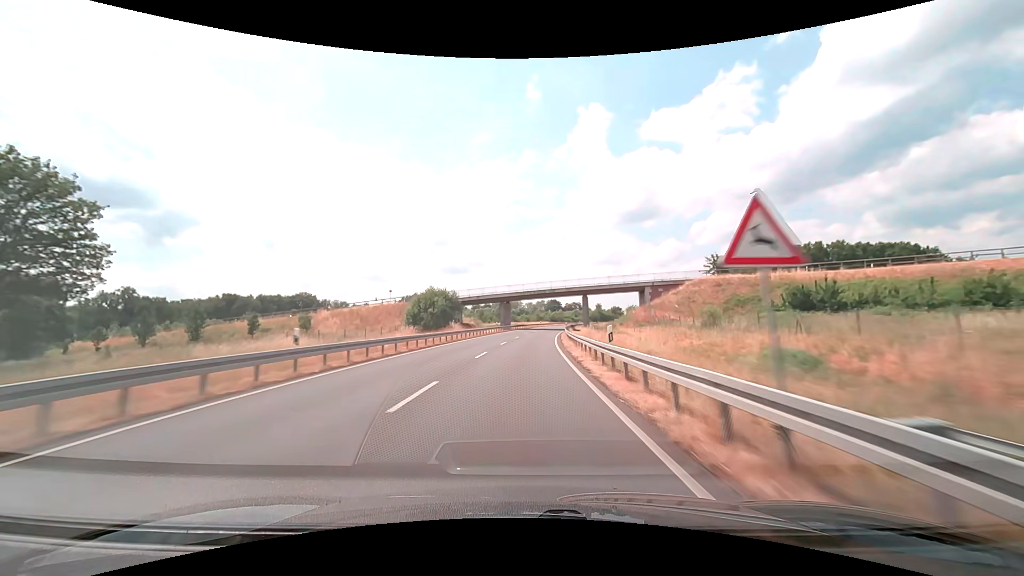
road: secondary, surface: asphalt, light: Day
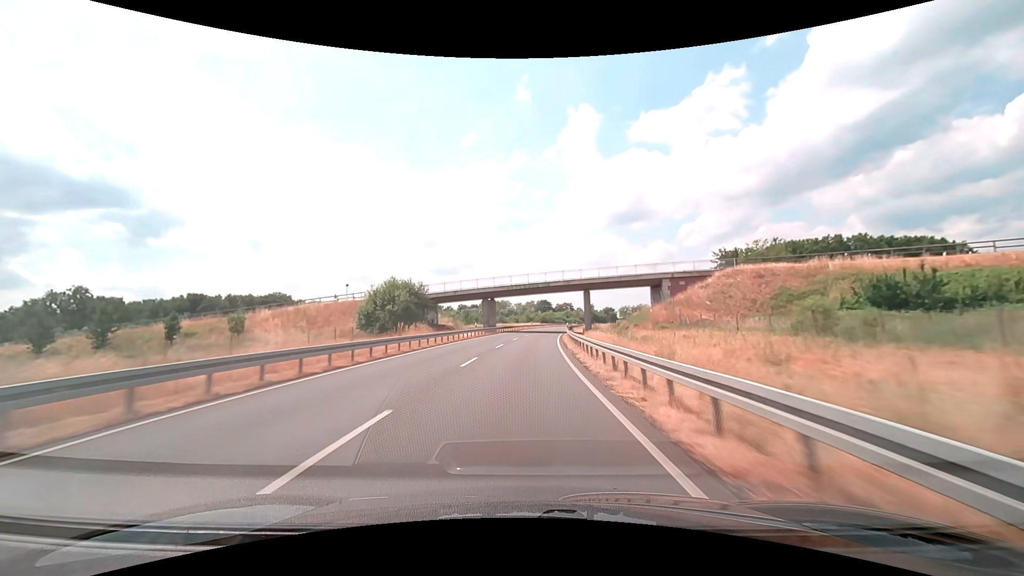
(+0.2, +15.8) m; +1°
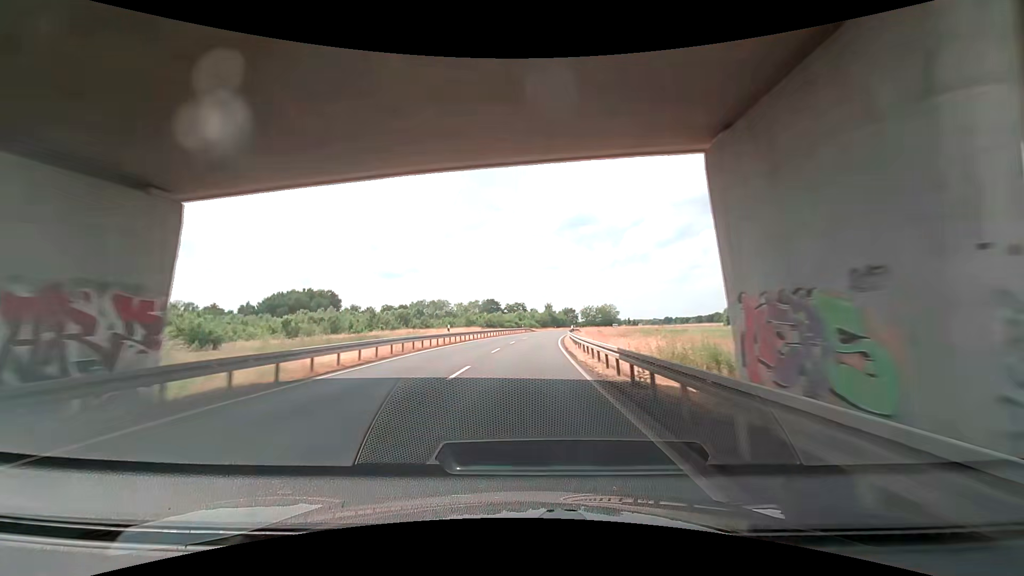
(+3.3, +62.9) m; +6°
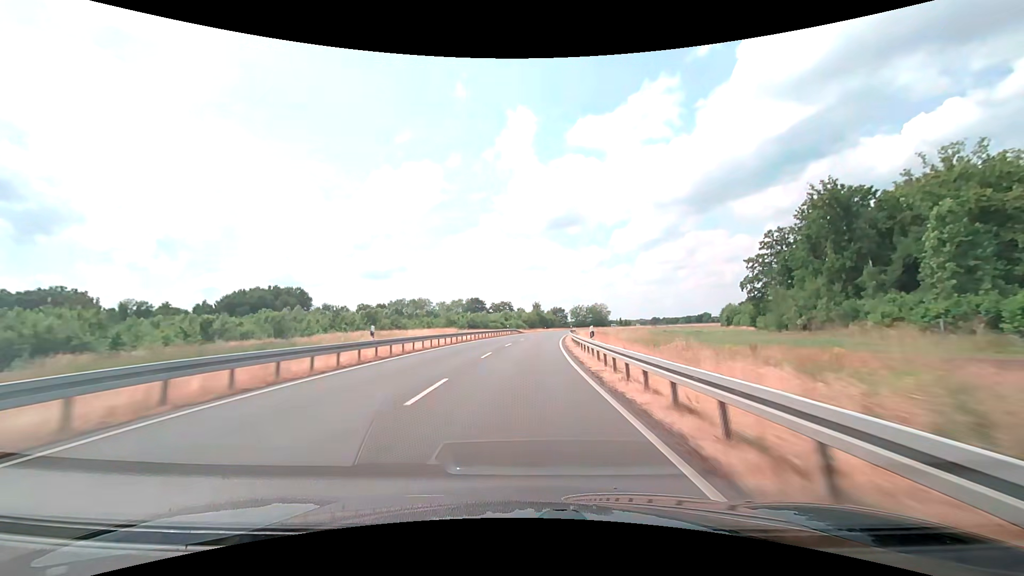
(+0.1, +15.8) m; +1°
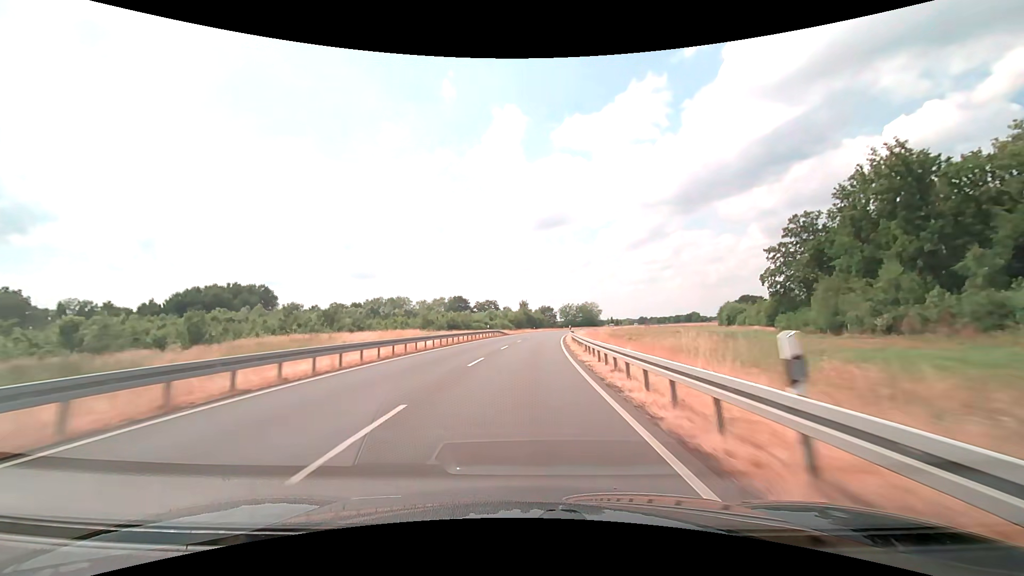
(+0.2, +15.8) m; +2°
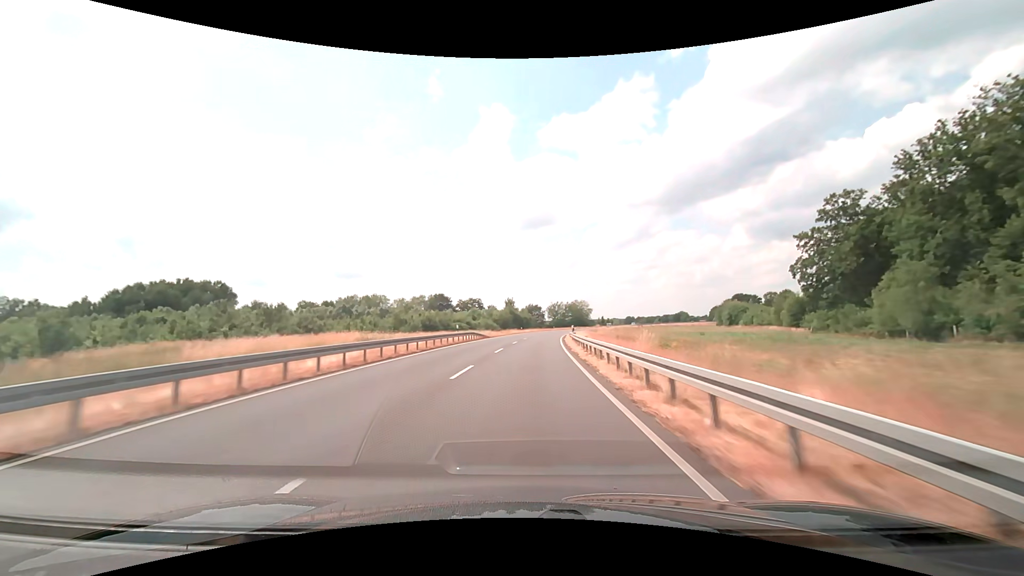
(+0.3, +15.8) m; +2°
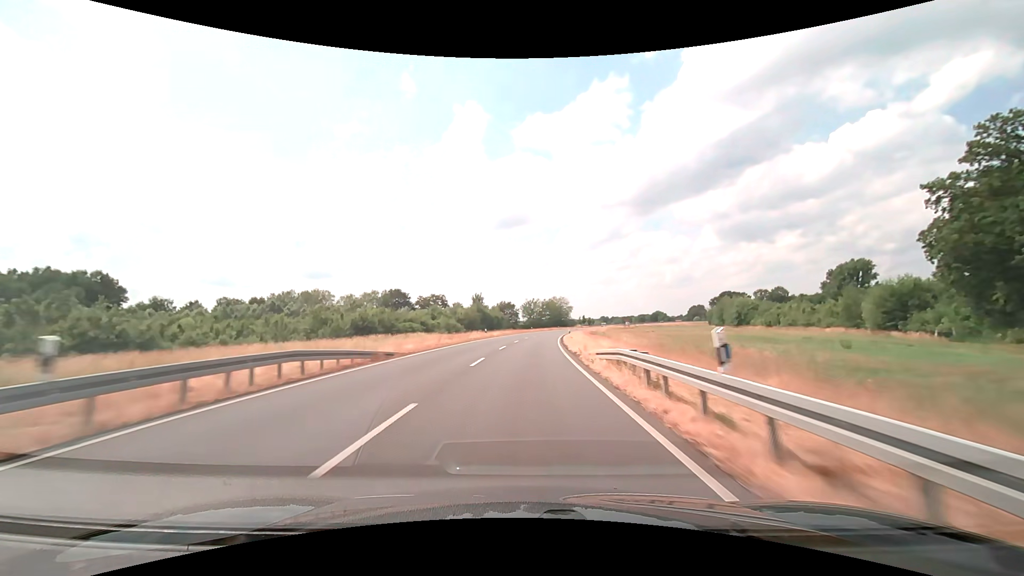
(+0.8, +31.6) m; +3°
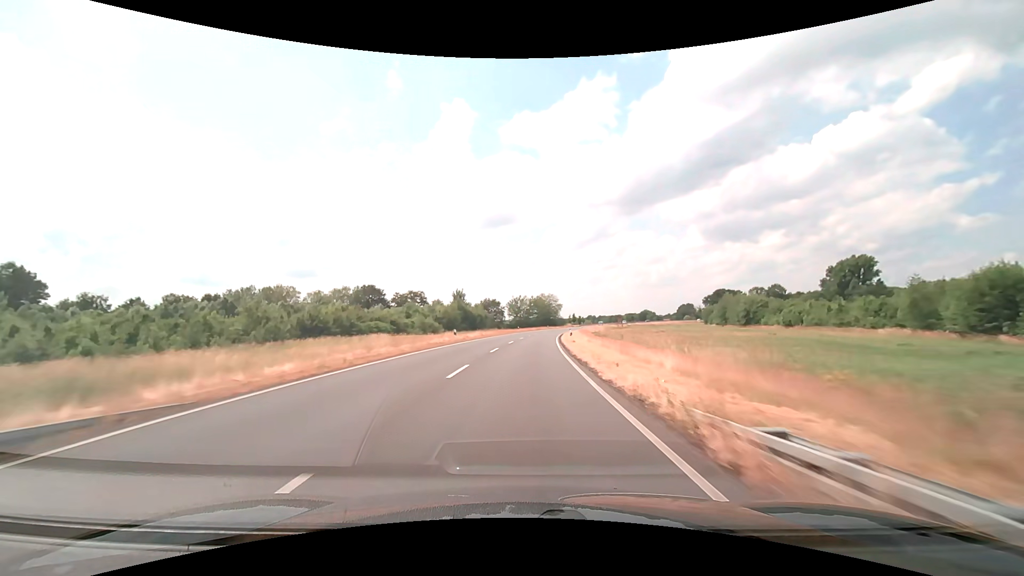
(+0.2, +15.8) m; +1°
(0, +10) (0, +20) (+1, +30) (+1, +40) (+2, +50) (+3, +60) (+4, +70) (+5, +80) (+6, +90) (+7, +100) m
